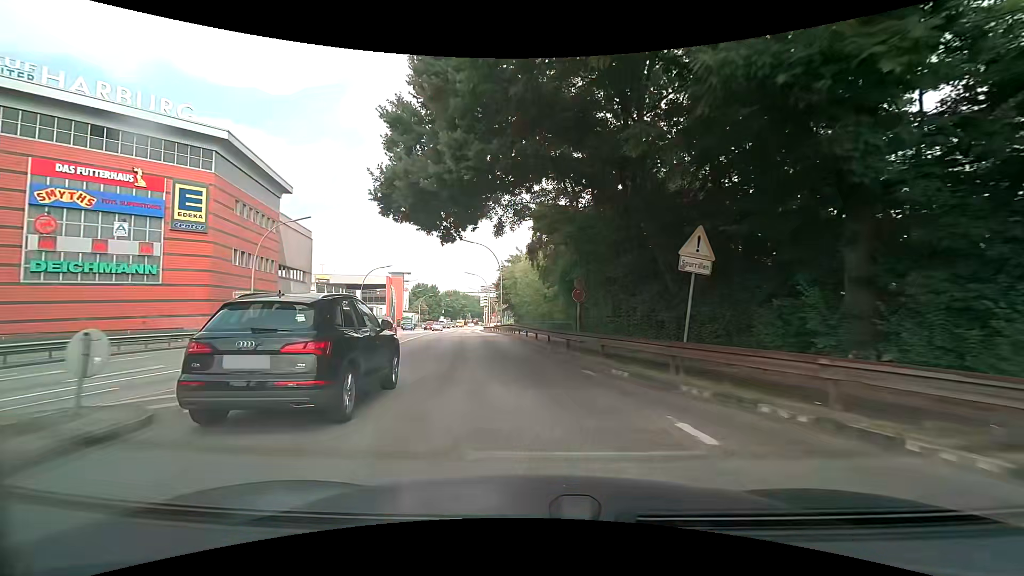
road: primary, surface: asphalt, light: Day
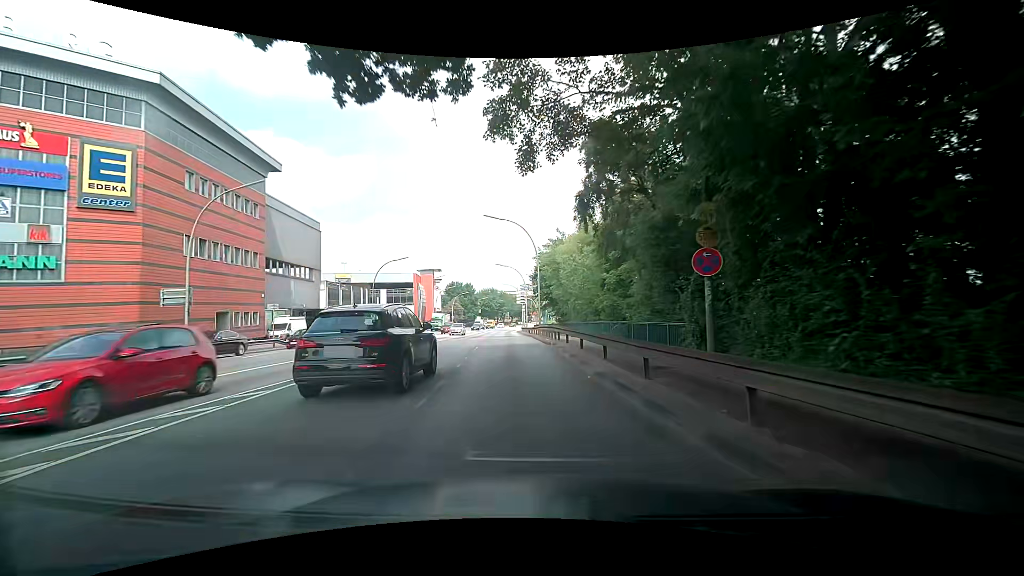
(-0.5, +13.3) m; -4°
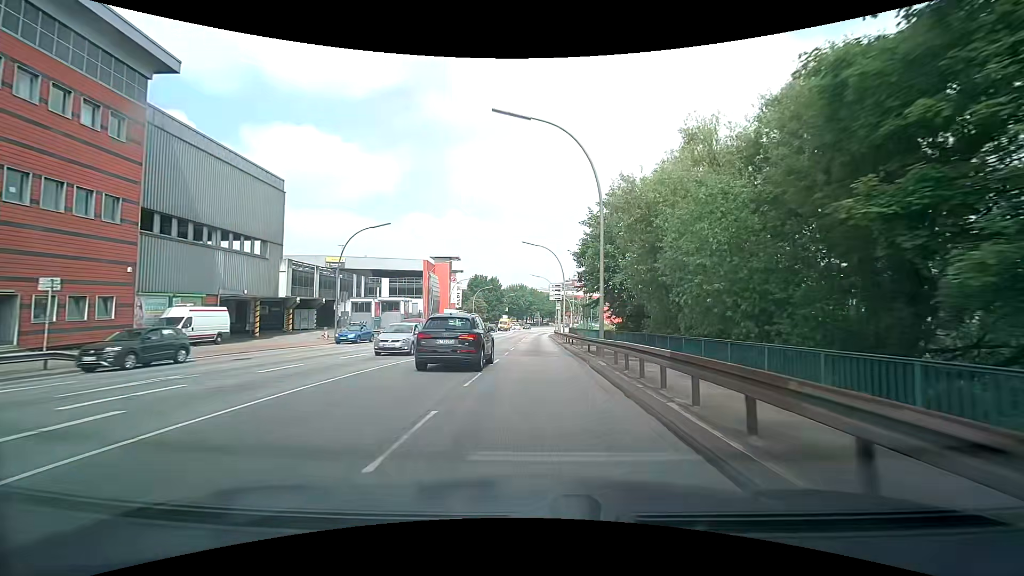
(-1.2, +21.2) m; -3°
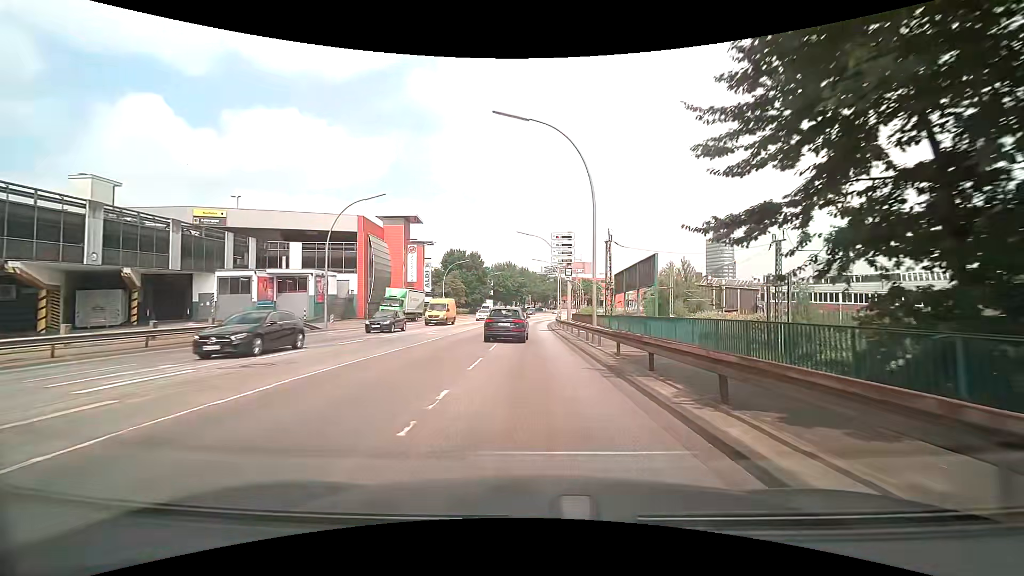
(-0.5, +29.8) m; 0°
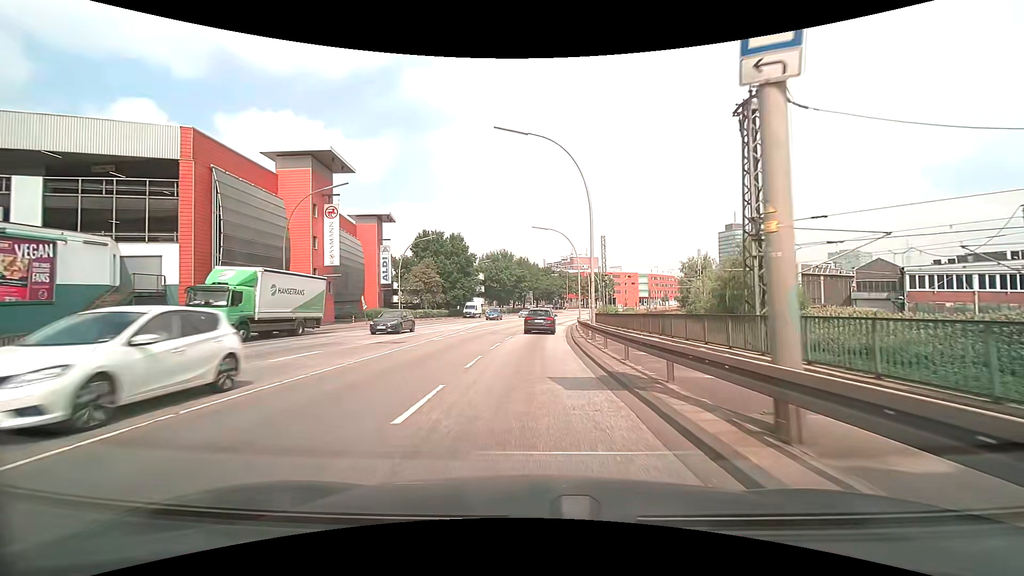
(-0.2, +30.3) m; 0°
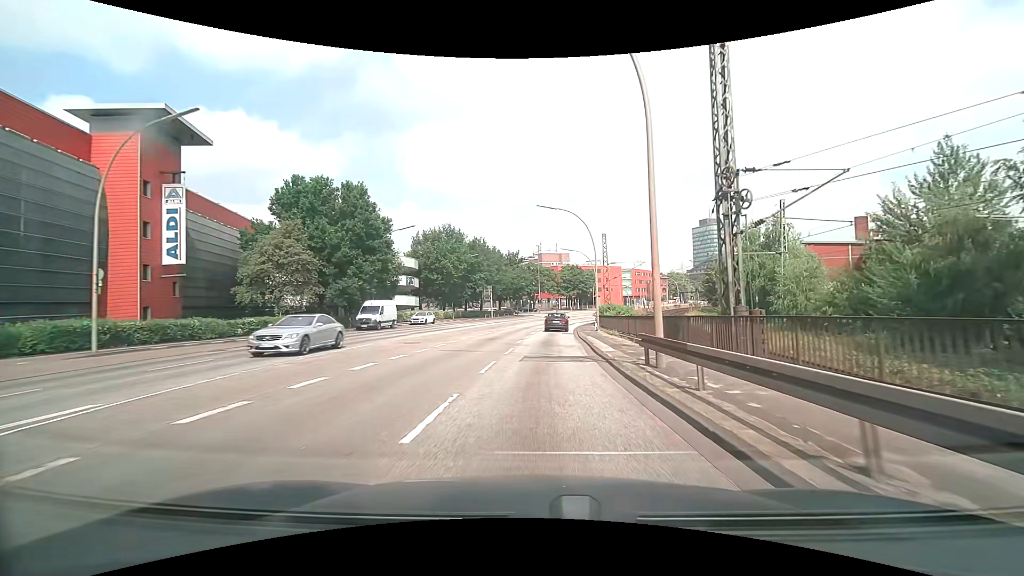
(+0.7, +37.9) m; +3°
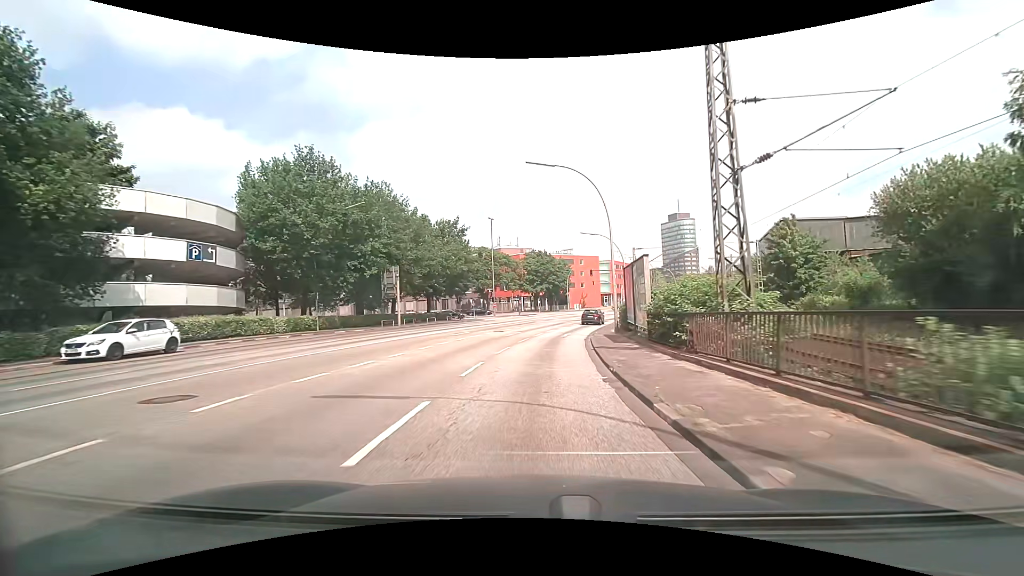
(+1.7, +38.0) m; +4°
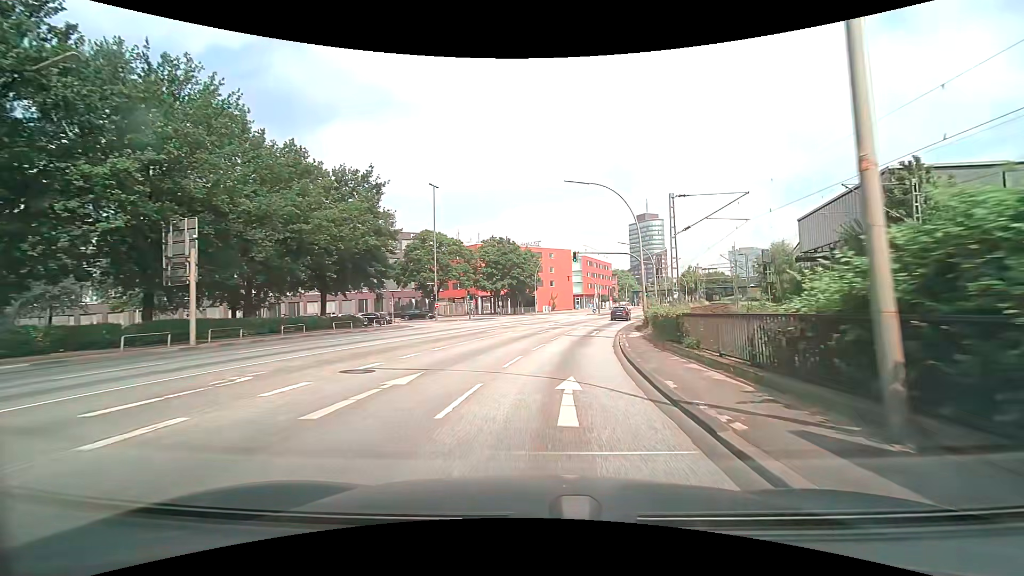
(+0.7, +22.7) m; +4°
(0, +10) (+1, +20) (+3, +30) (+5, +40) (+7, +49) (+10, +59) (+13, +68) (+16, +78) (+19, +87) (+22, +97) m
